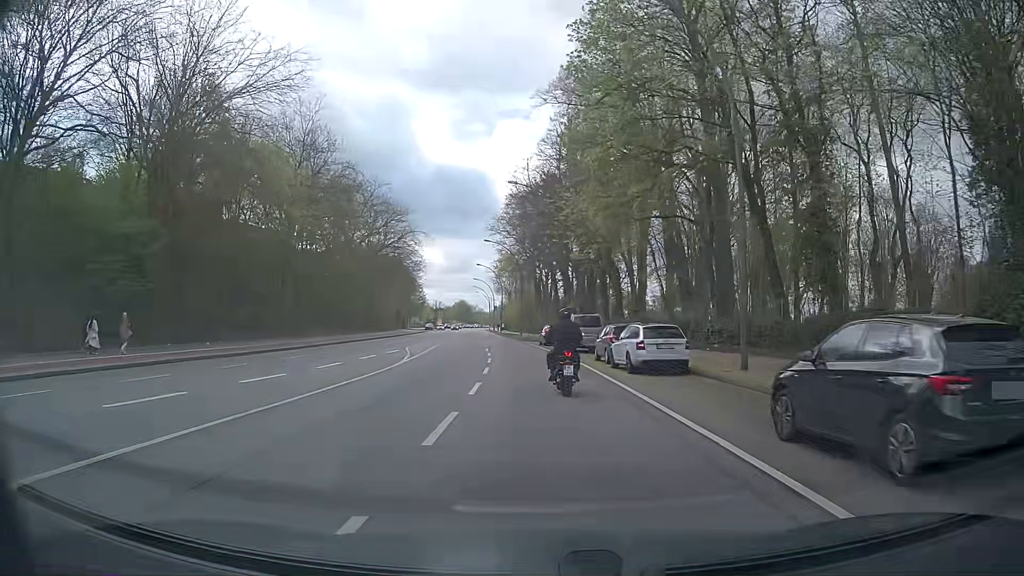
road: secondary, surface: asphalt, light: Day
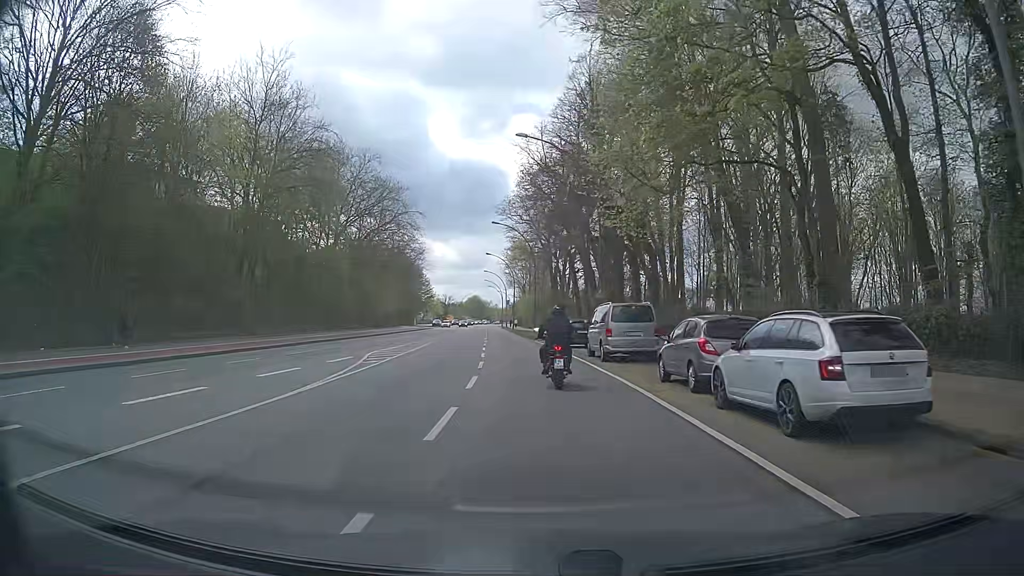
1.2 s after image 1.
(-0.2, +12.1) m; -2°
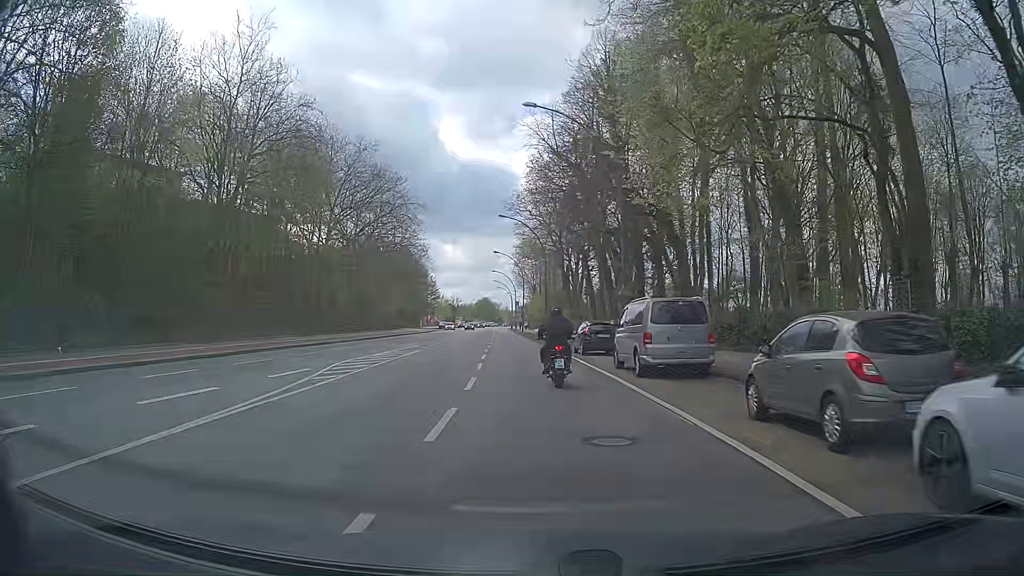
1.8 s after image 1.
(0.0, +6.1) m; -2°
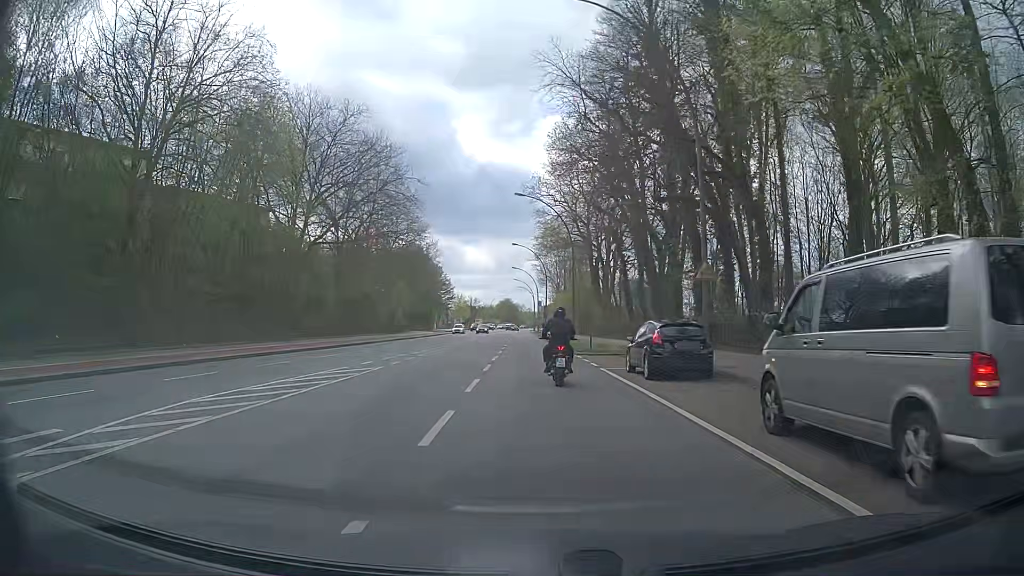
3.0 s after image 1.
(-0.1, +12.4) m; -1°
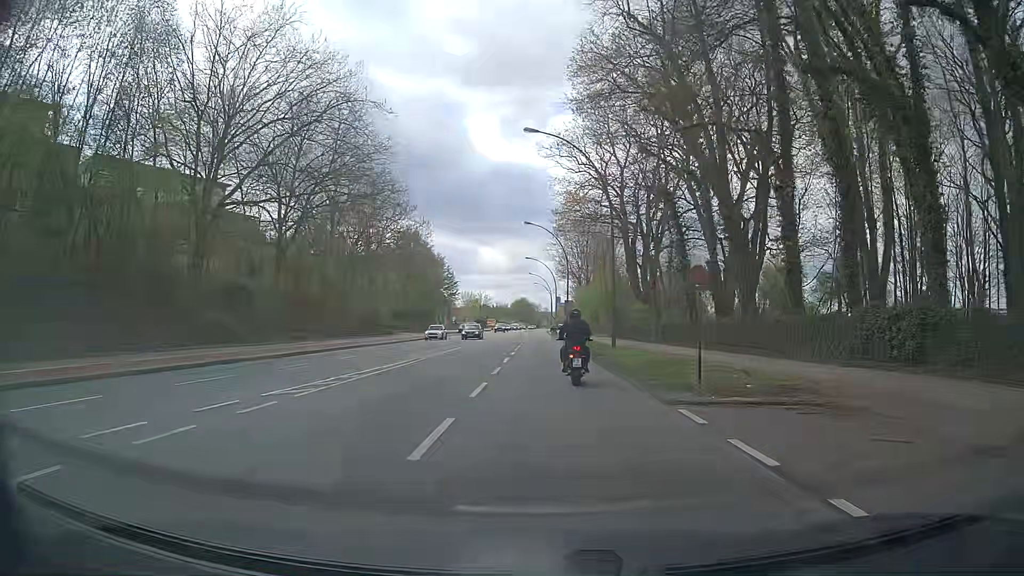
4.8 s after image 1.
(-0.4, +19.0) m; -1°
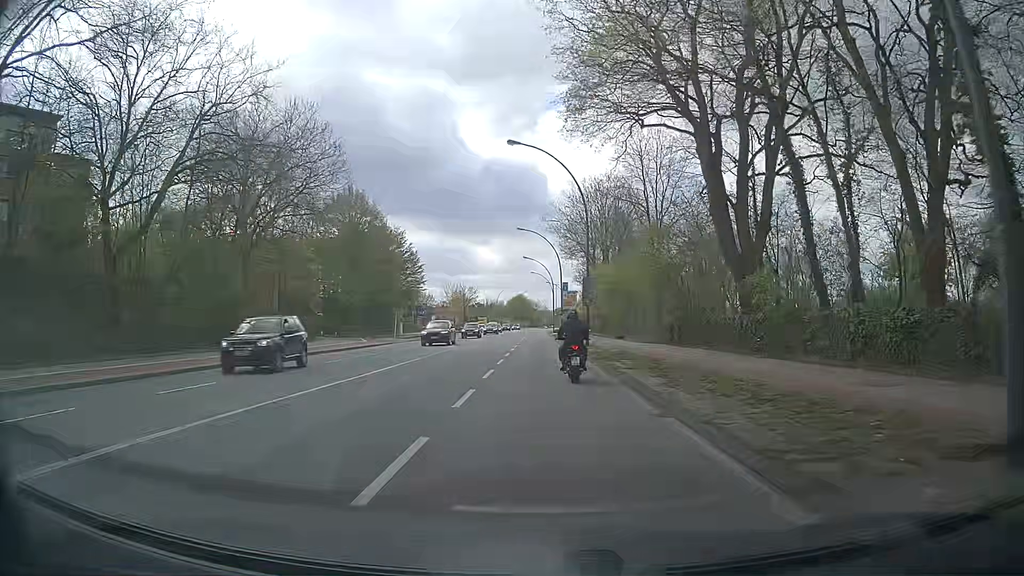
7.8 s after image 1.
(-0.2, +31.8) m; 0°
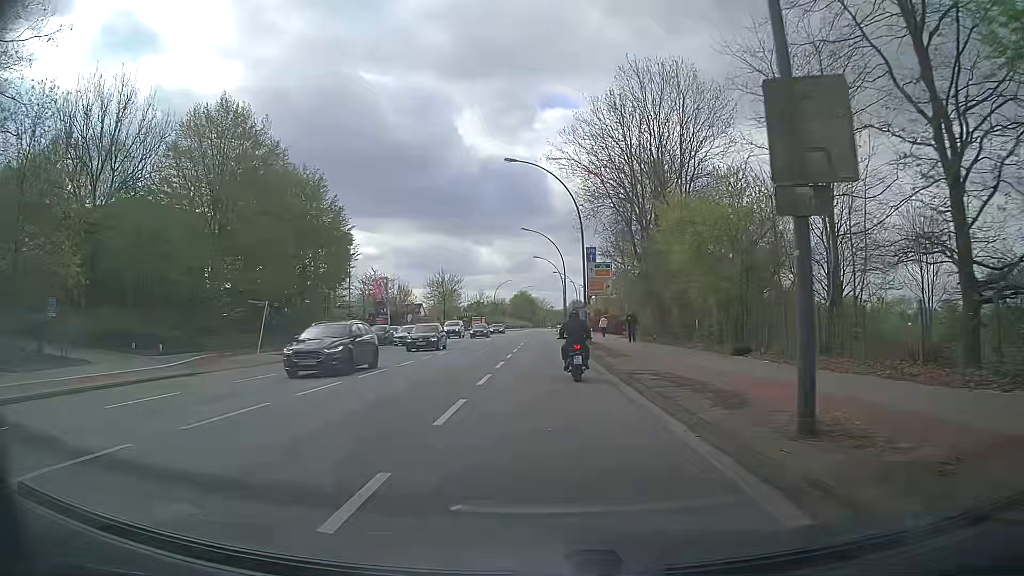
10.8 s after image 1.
(-0.1, +32.1) m; -1°
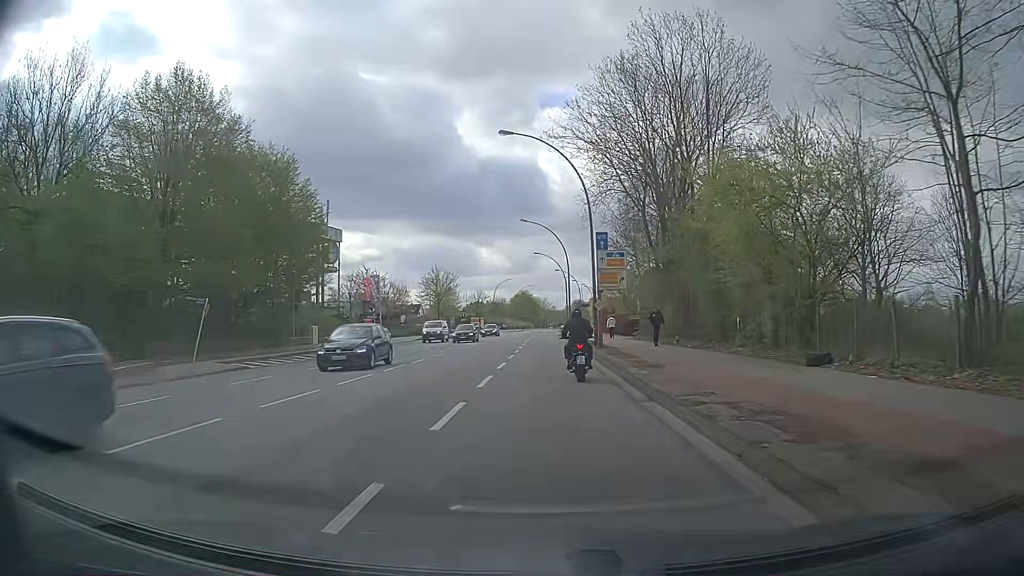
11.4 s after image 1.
(0.0, +6.5) m; -1°
(0, +10) (0, +20) (+1, +30) (+1, +40) (+1, +50) (+1, +60) (+2, +70) (+2, +80) (+2, +90) (+3, +100) m
